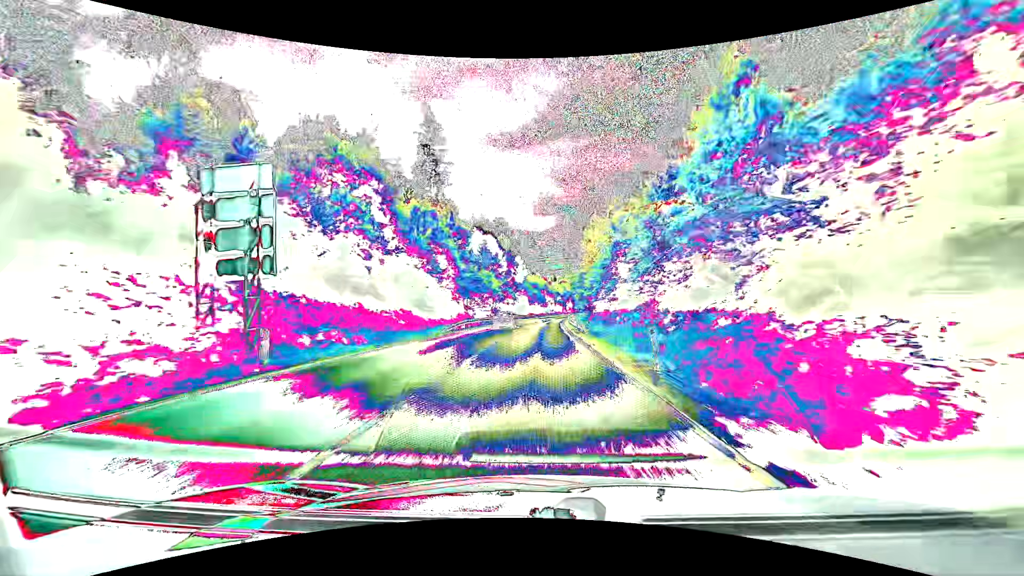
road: primary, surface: asphalt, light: Day
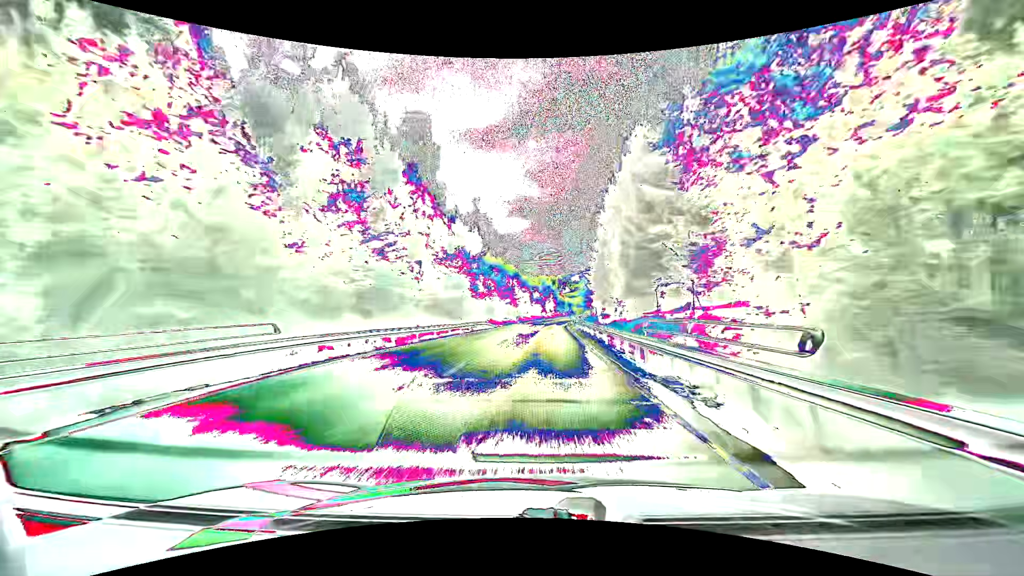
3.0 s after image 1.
(+2.1, +75.0) m; +3°
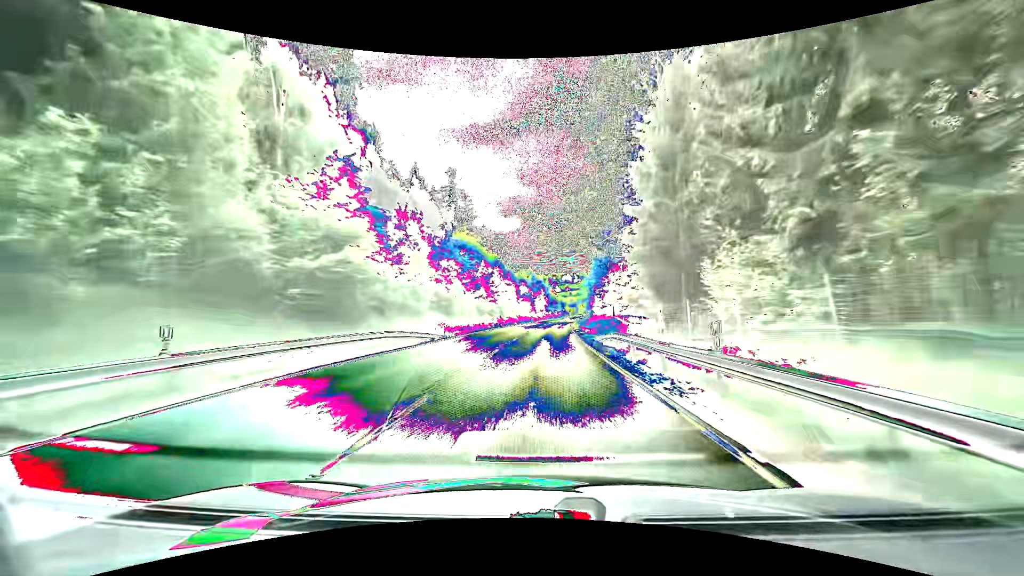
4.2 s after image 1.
(+0.4, +30.3) m; +1°
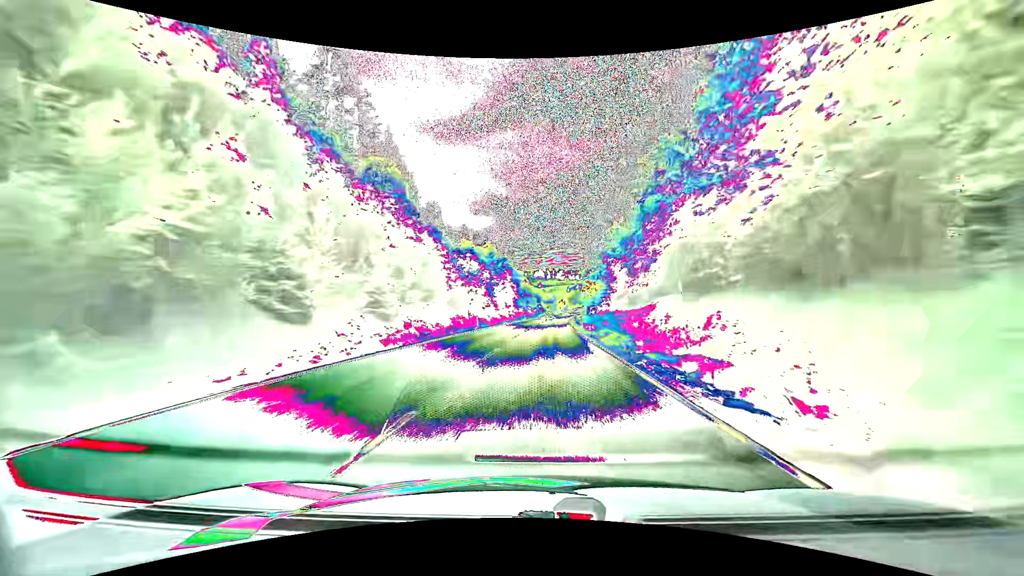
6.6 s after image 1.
(+1.5, +61.1) m; +3°
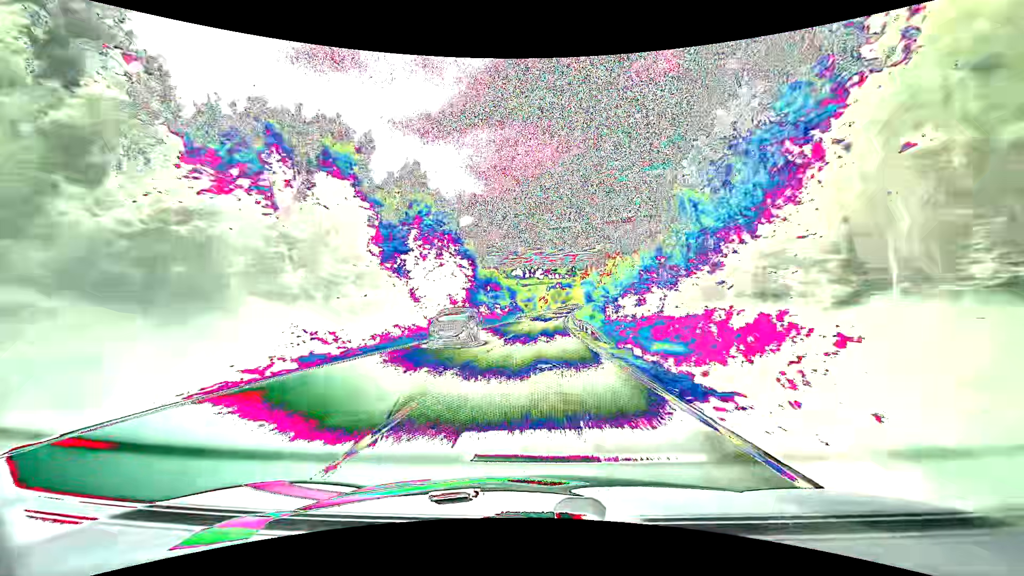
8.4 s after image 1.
(+1.1, +46.3) m; +3°
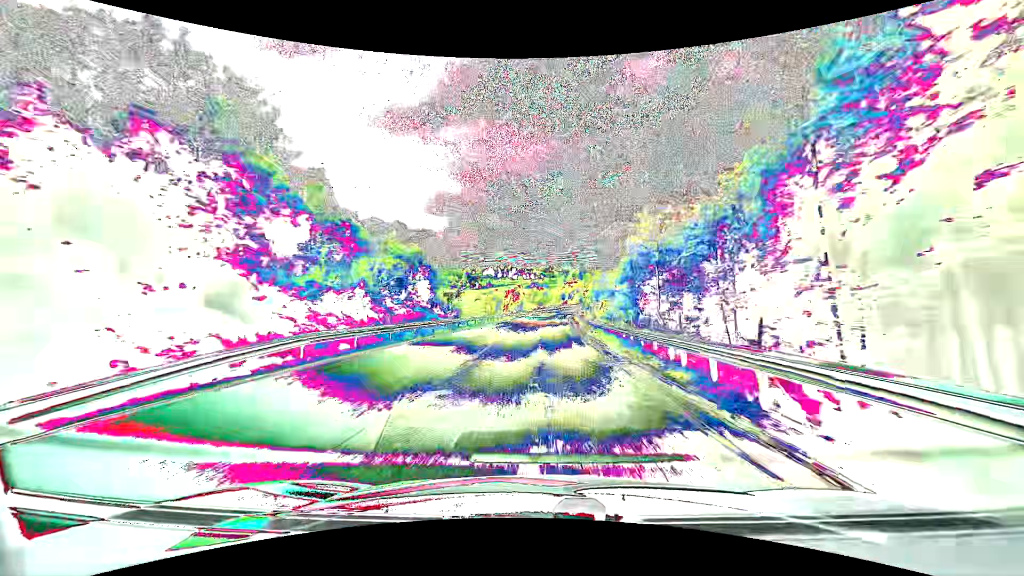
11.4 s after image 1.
(+2.0, +77.8) m; +3°
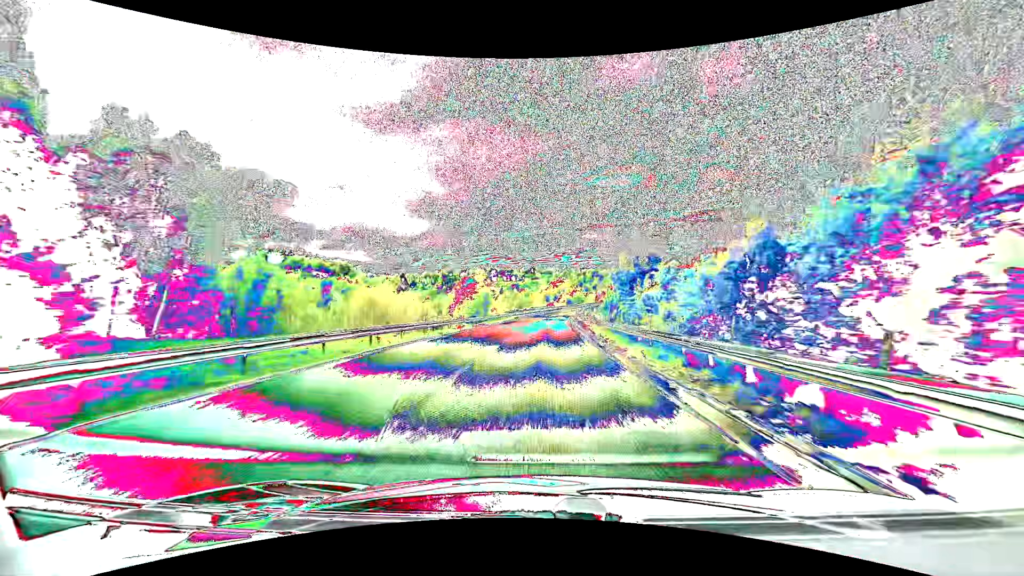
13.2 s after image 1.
(+0.8, +46.9) m; +2°
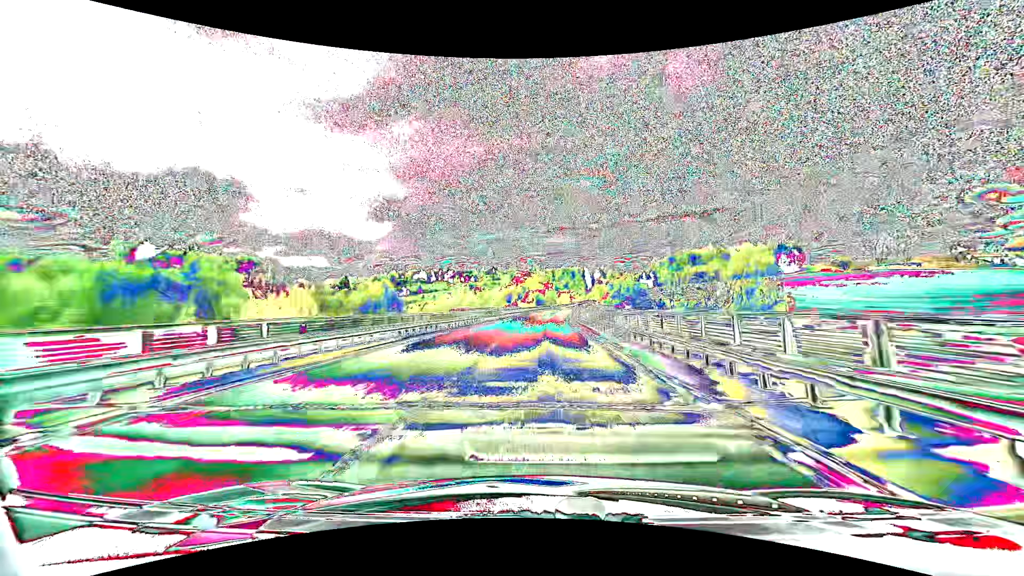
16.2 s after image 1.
(+2.2, +77.9) m; +4°
(0, +10) (0, +20) (0, +30) (+1, +40) (+1, +50) (+1, +60) (+2, +70) (+2, +80) (+3, +90) (+4, +100) m
